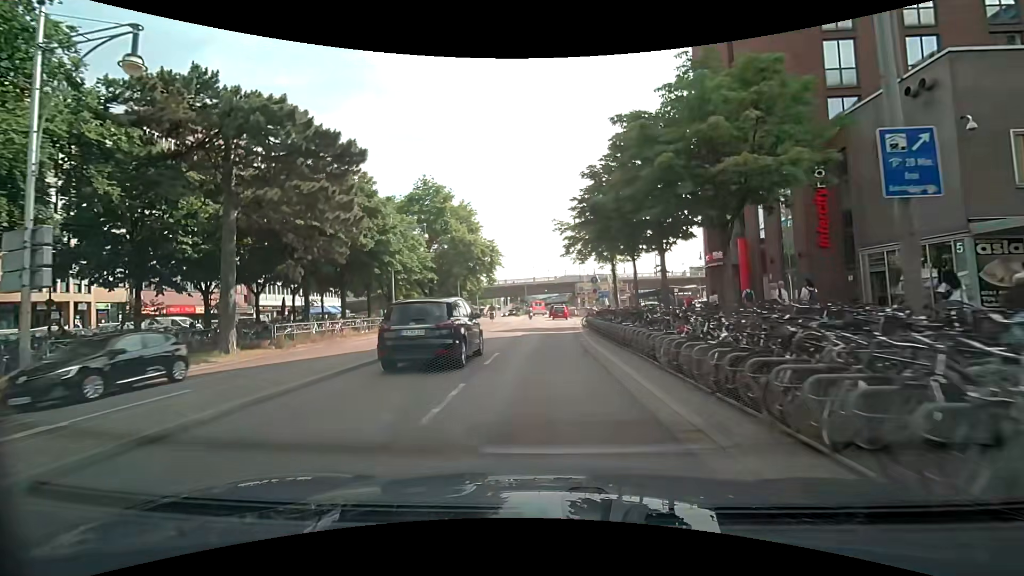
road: primary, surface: asphalt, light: Day
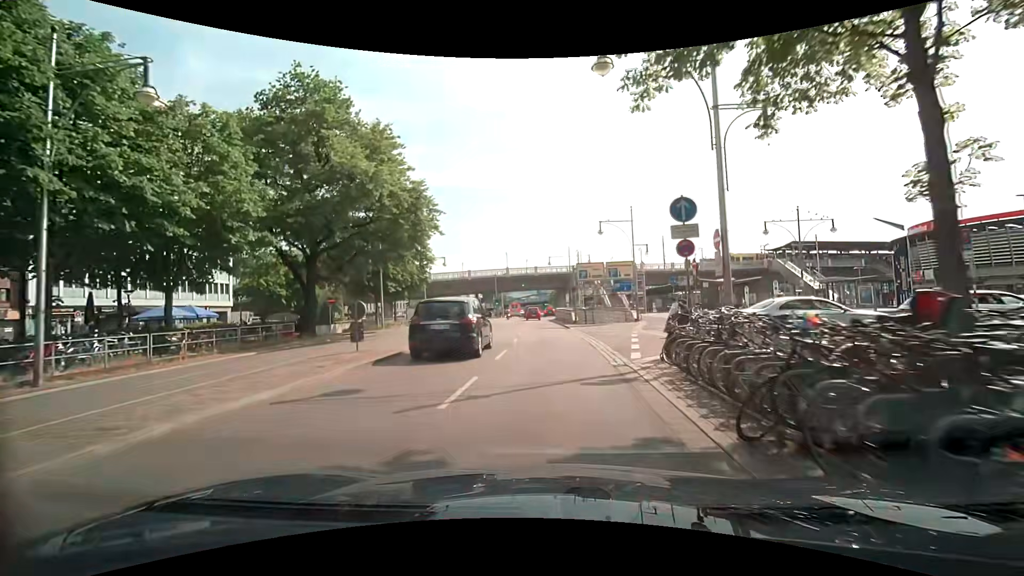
(+0.3, +29.4) m; +2°
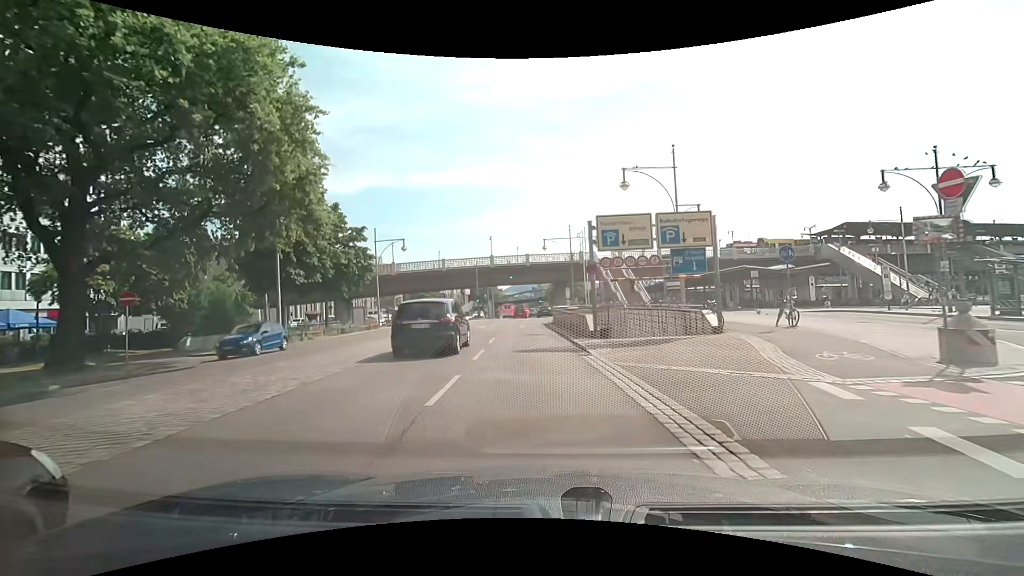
(+0.1, +17.9) m; 0°
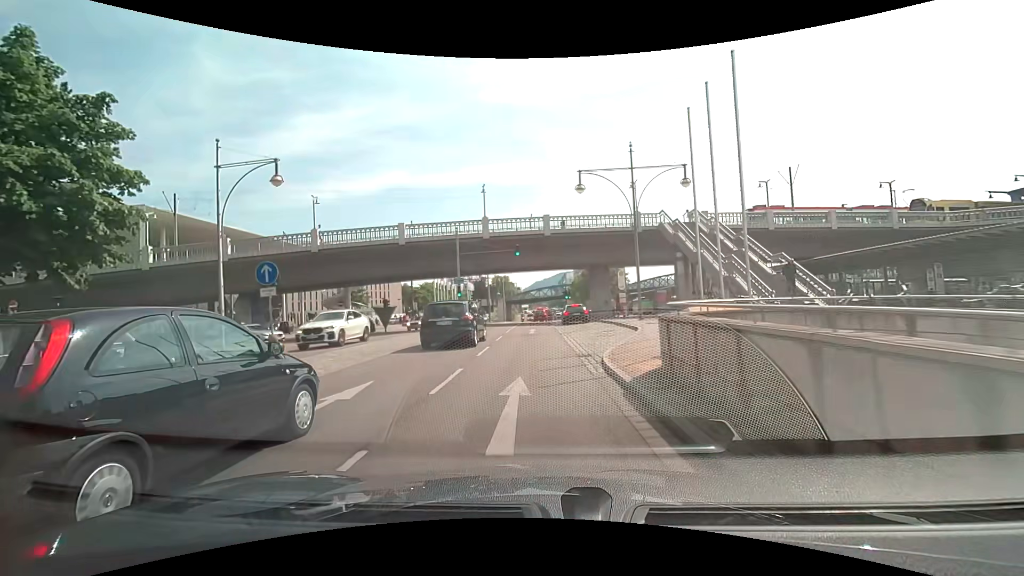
(-0.8, +28.9) m; -2°
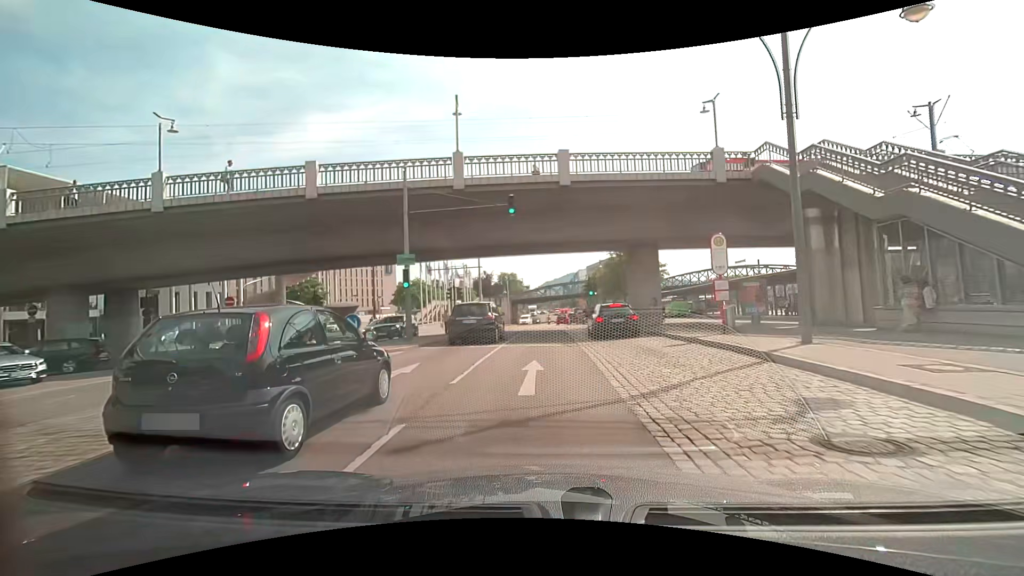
(-0.4, +17.1) m; -2°
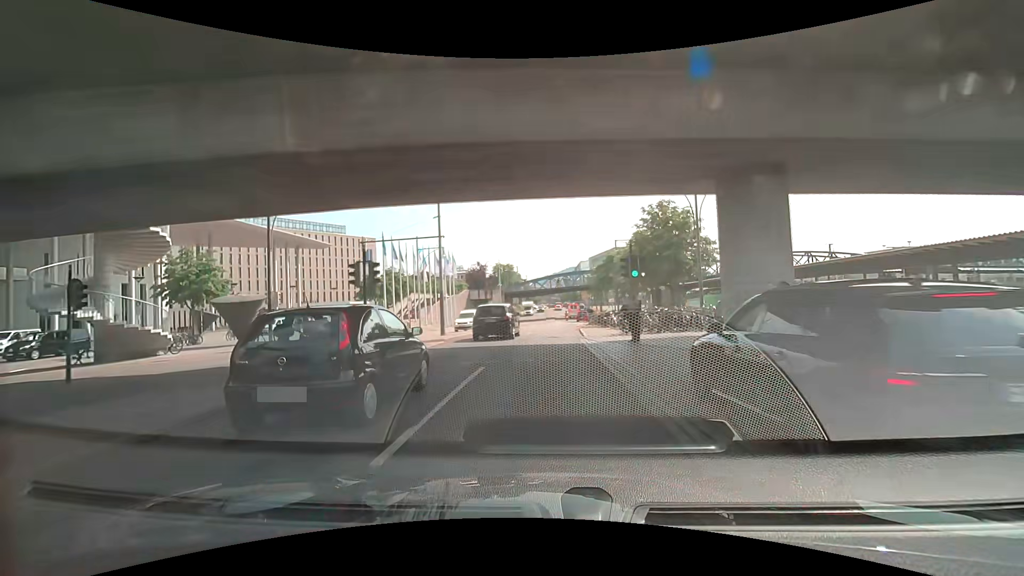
(0.0, +16.9) m; +1°
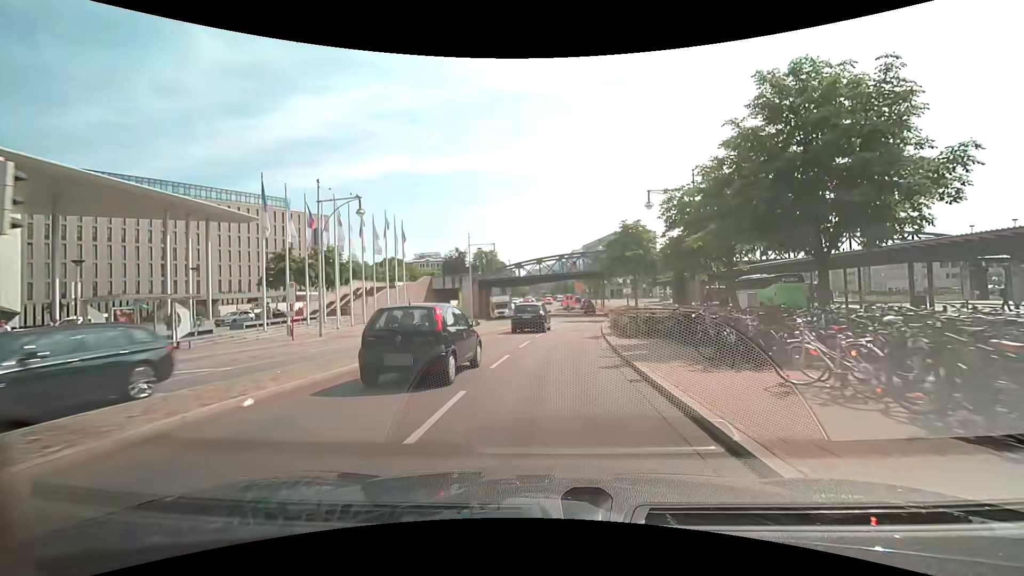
(+0.7, +22.8) m; +2°
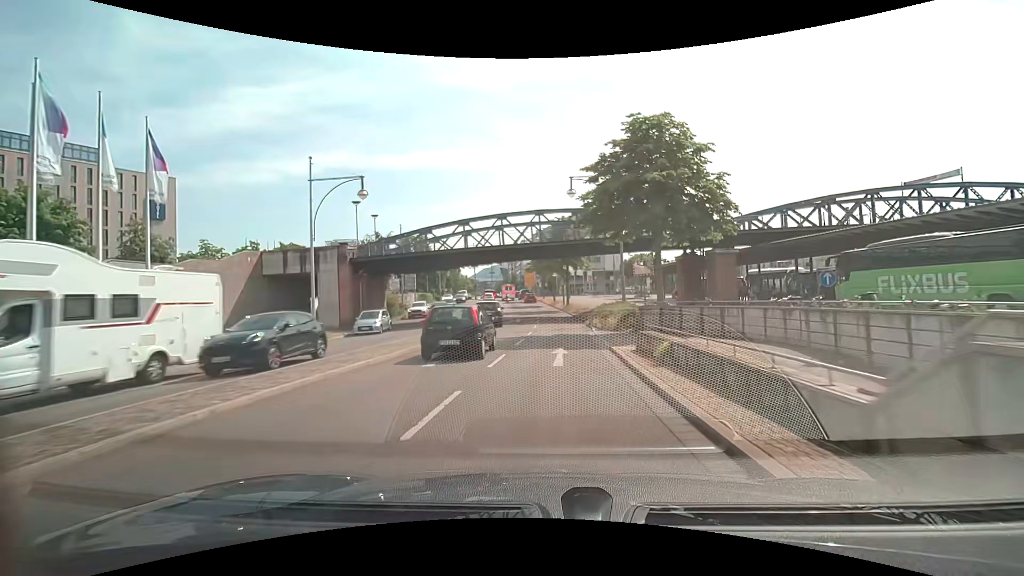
(+0.7, +29.9) m; +4°
(0, +10) (+1, +20) (+1, +30) (+1, +40) (+1, +50) (0, +60) (-1, +70) (-2, +80) (-3, +90) (-4, +100) m
